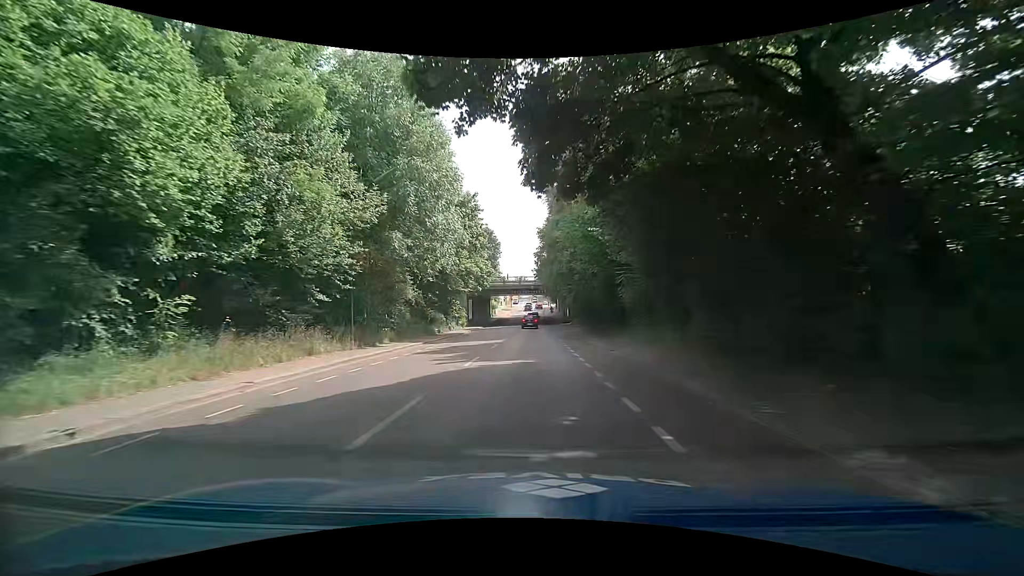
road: secondary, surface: asphalt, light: Day
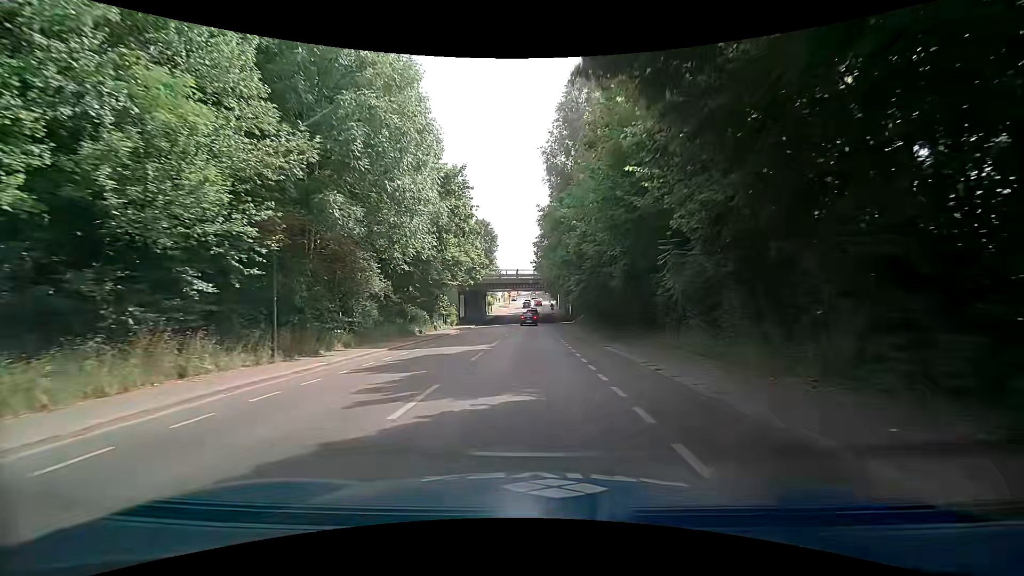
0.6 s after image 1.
(+0.1, +6.8) m; 0°
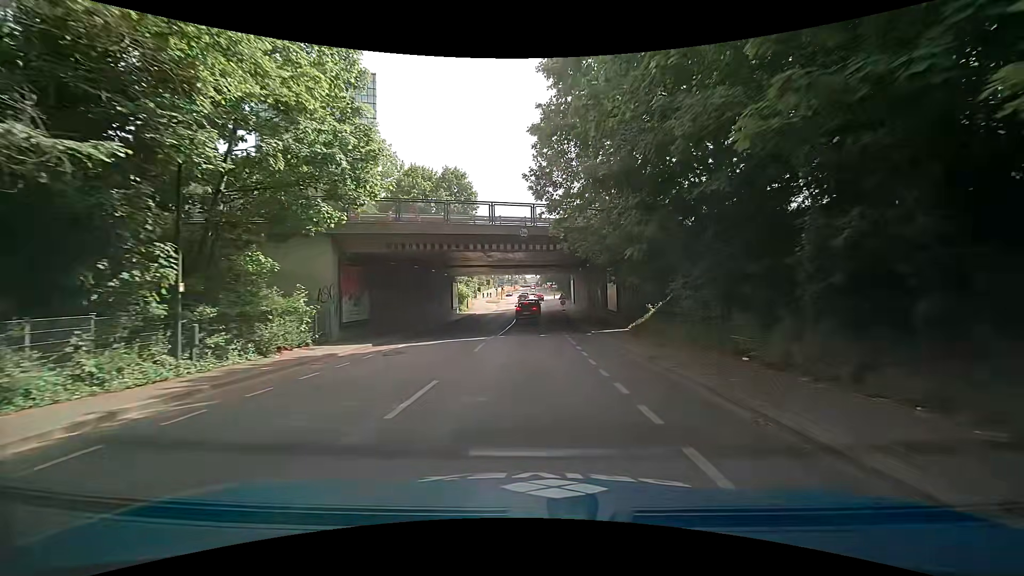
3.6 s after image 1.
(+0.6, +34.1) m; +2°
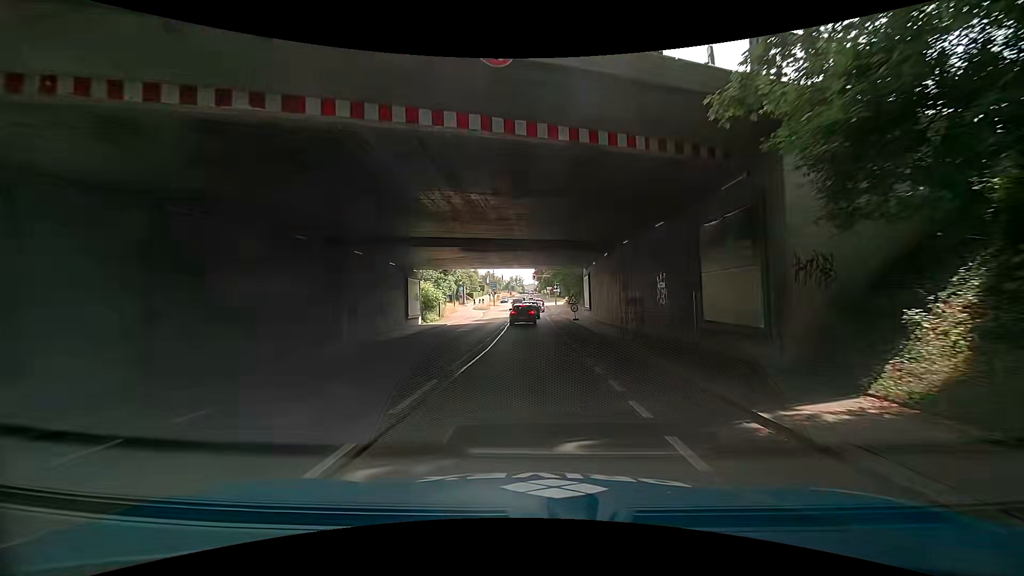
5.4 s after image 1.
(-0.2, +17.5) m; -3°
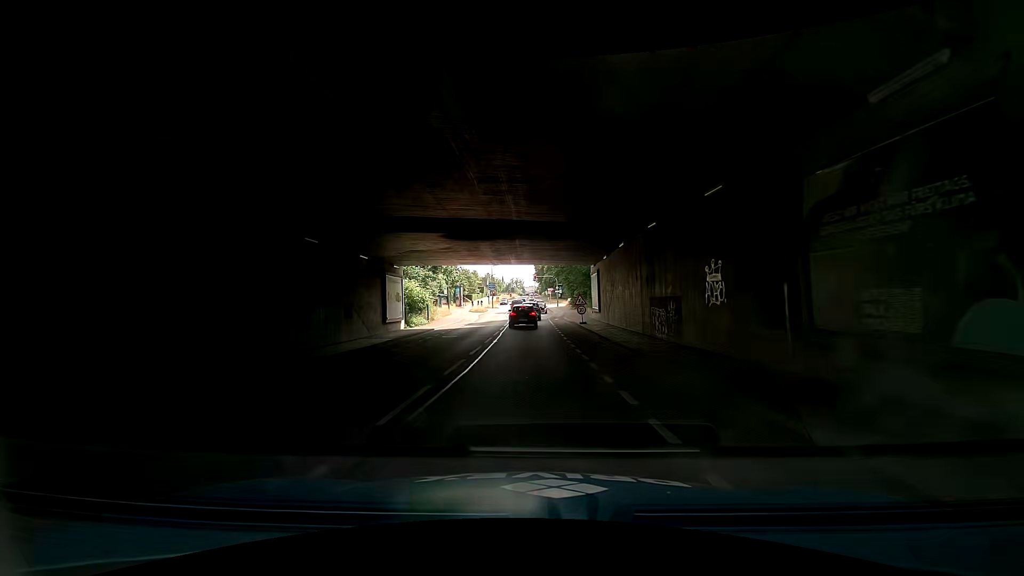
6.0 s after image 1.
(0.0, +5.1) m; +2°
